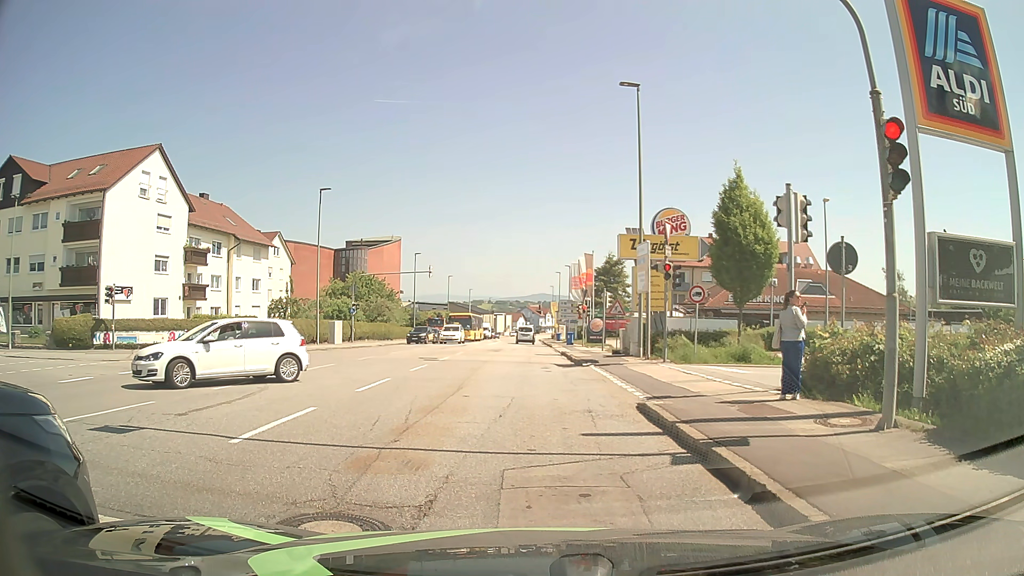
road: tertiary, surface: asphalt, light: Day
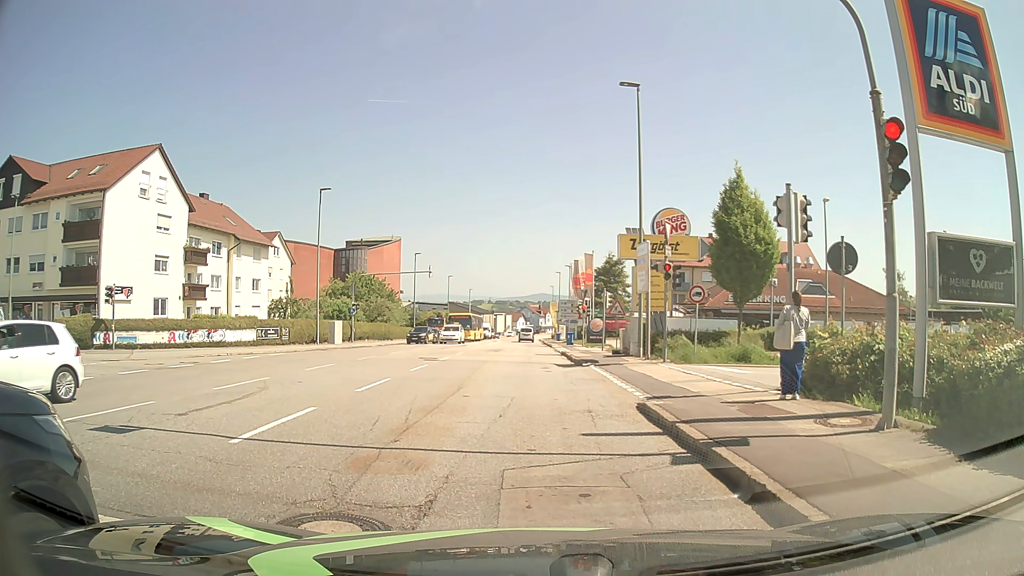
(0.0, 0.0) m; 0°
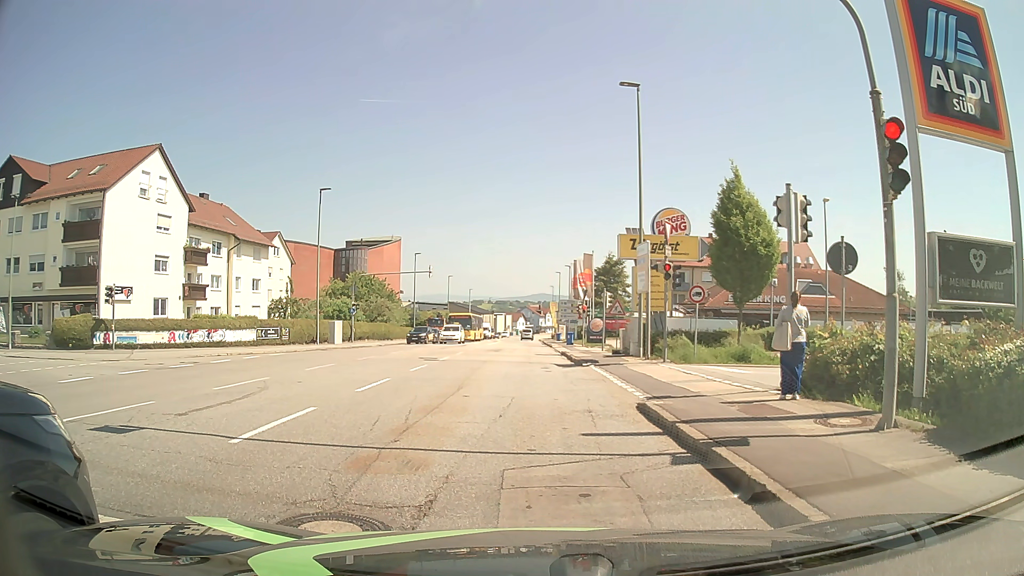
(0.0, 0.0) m; 0°
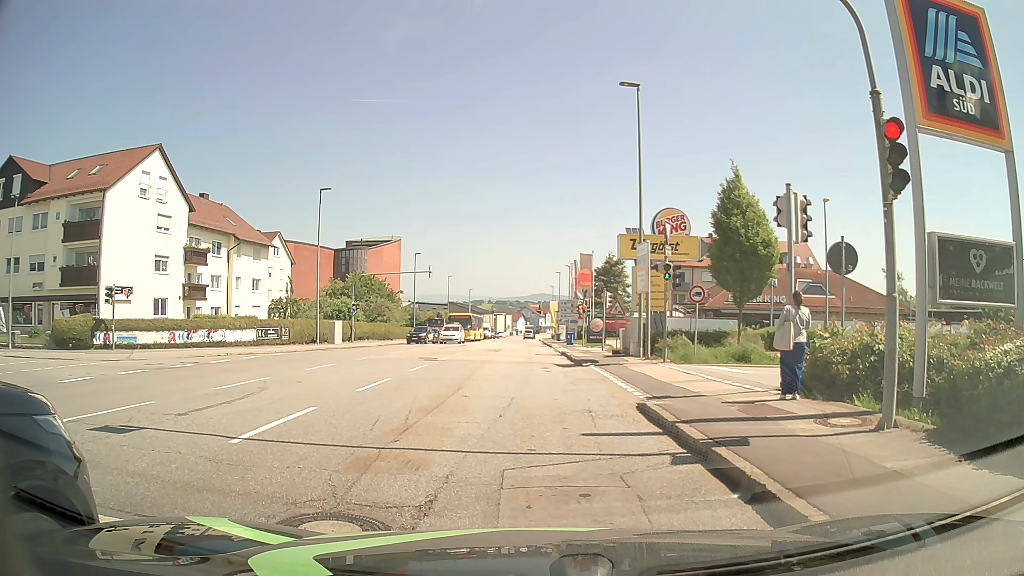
(0.0, 0.0) m; 0°
(0, +10) (-1, +20) (-1, +30) (-1, +40) (-2, +50) (-2, +60) (-2, +70) (-3, +80) (-3, +90) (-4, +100) m
